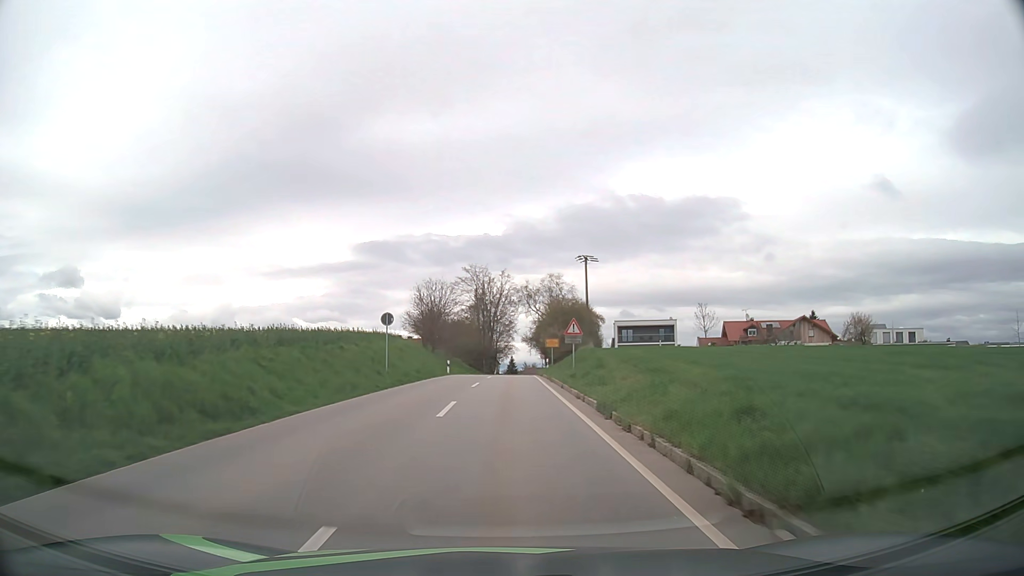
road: unclassified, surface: asphalt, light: Day
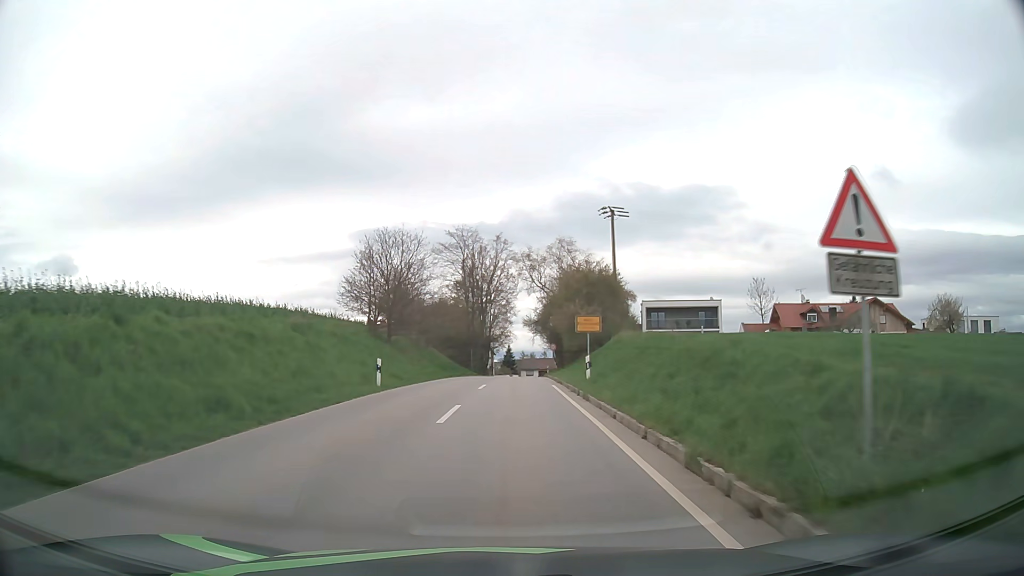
(+0.1, +25.4) m; 0°
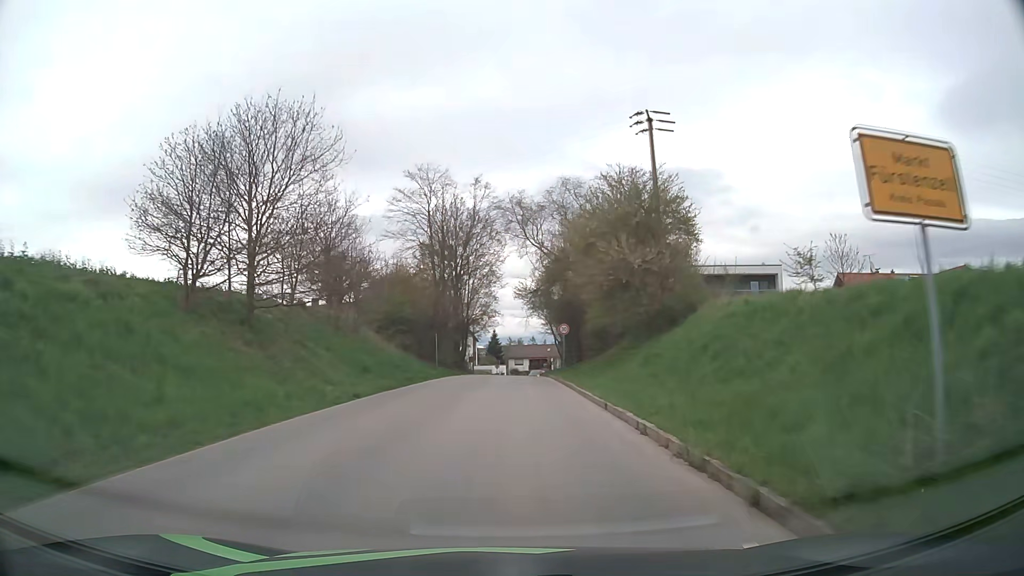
(+0.2, +24.2) m; +1°
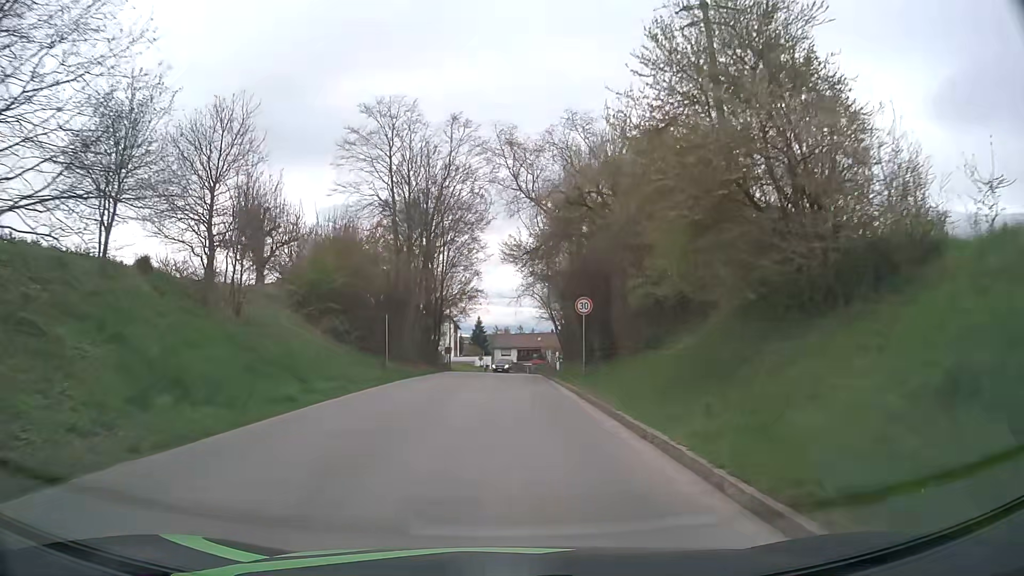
(+0.1, +15.1) m; +1°
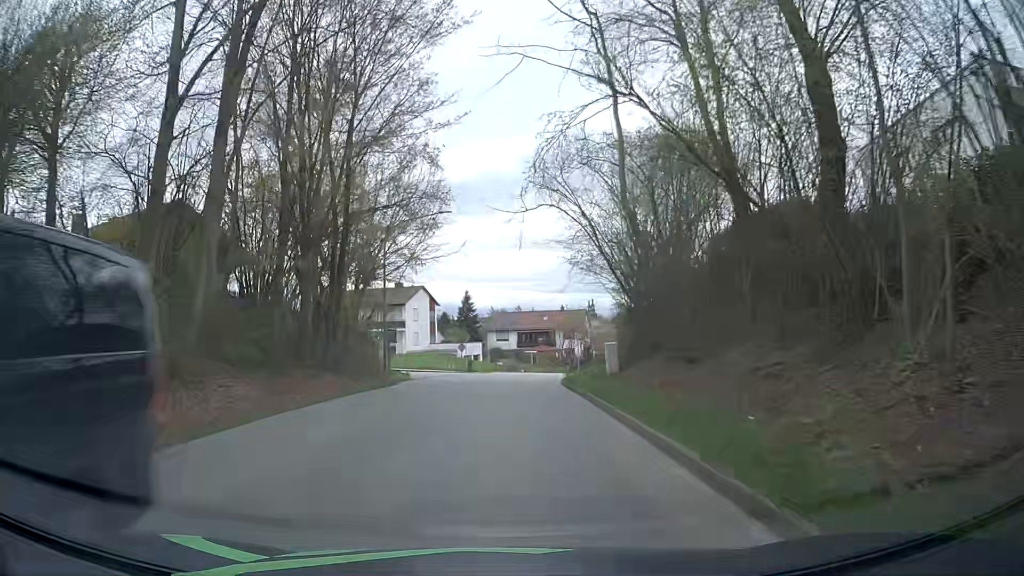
(+0.1, +31.4) m; +1°
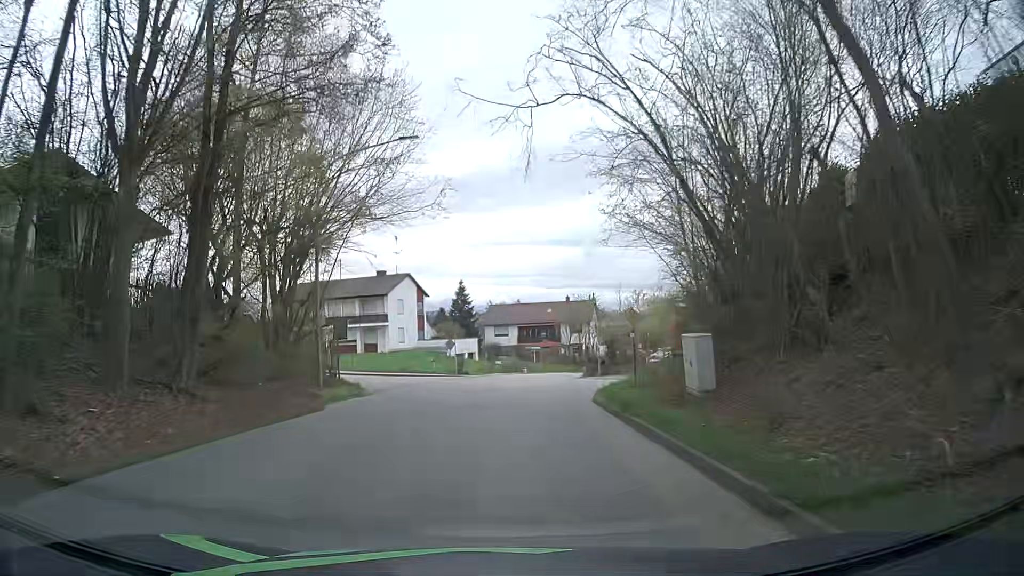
(0.0, +10.6) m; 0°
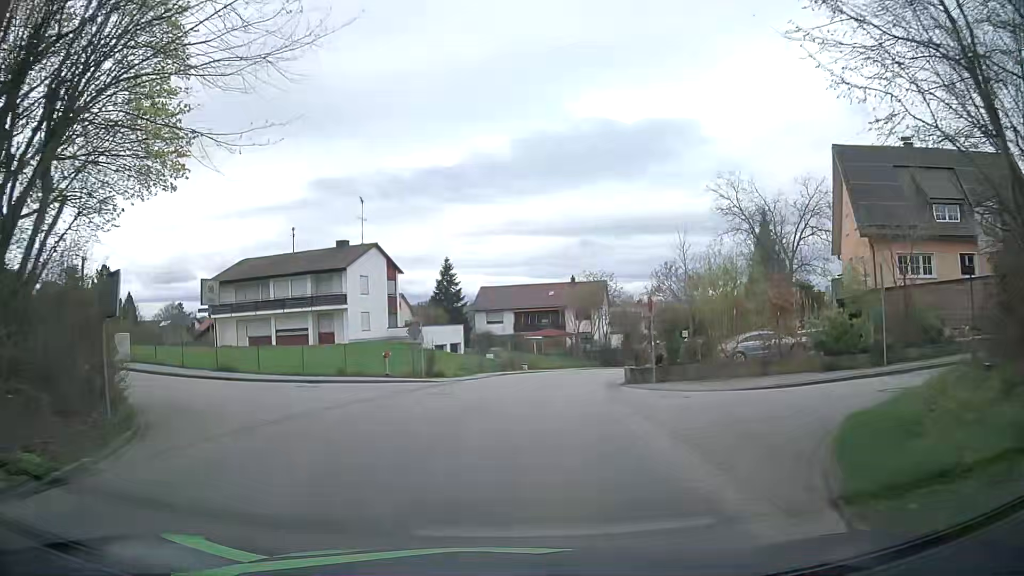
(0.0, +14.9) m; +1°
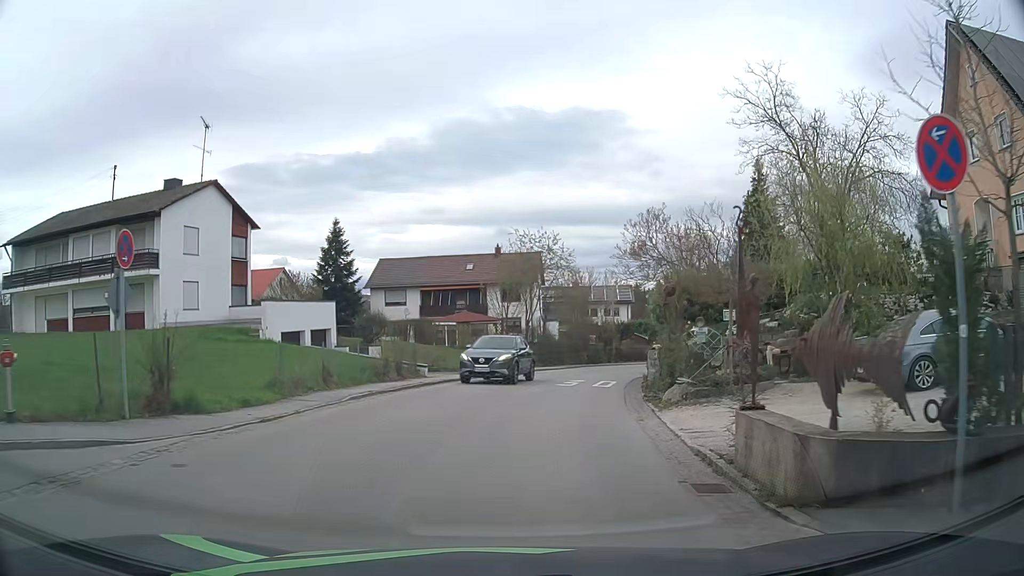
(+0.9, +18.4) m; +7°
(0, +10) (+1, +20) (+4, +30) (+7, +39) (+11, +48) (+16, +57) (+21, +66) (+26, +74) (+31, +83) (+35, +92) m
